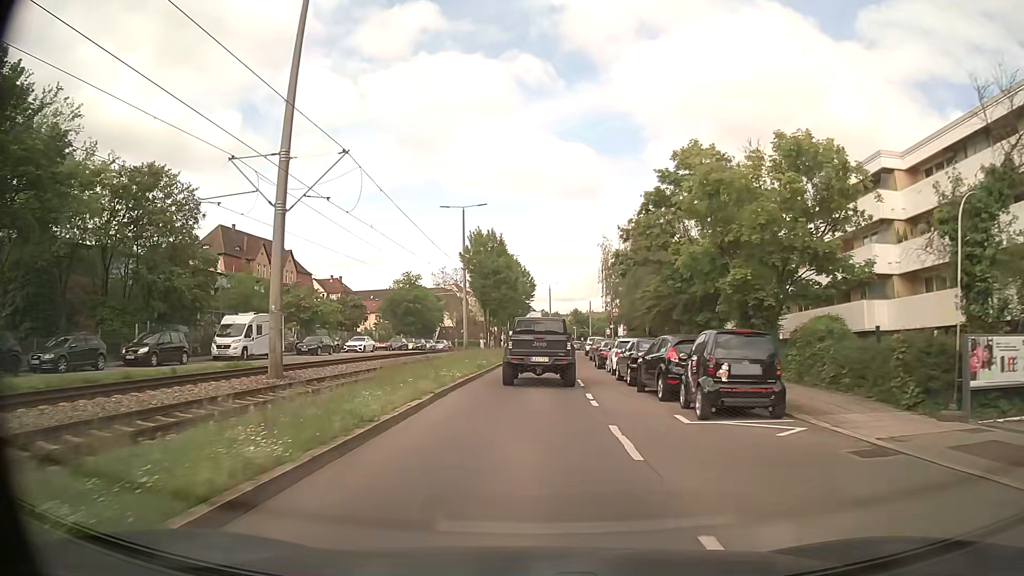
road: secondary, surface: asphalt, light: Day
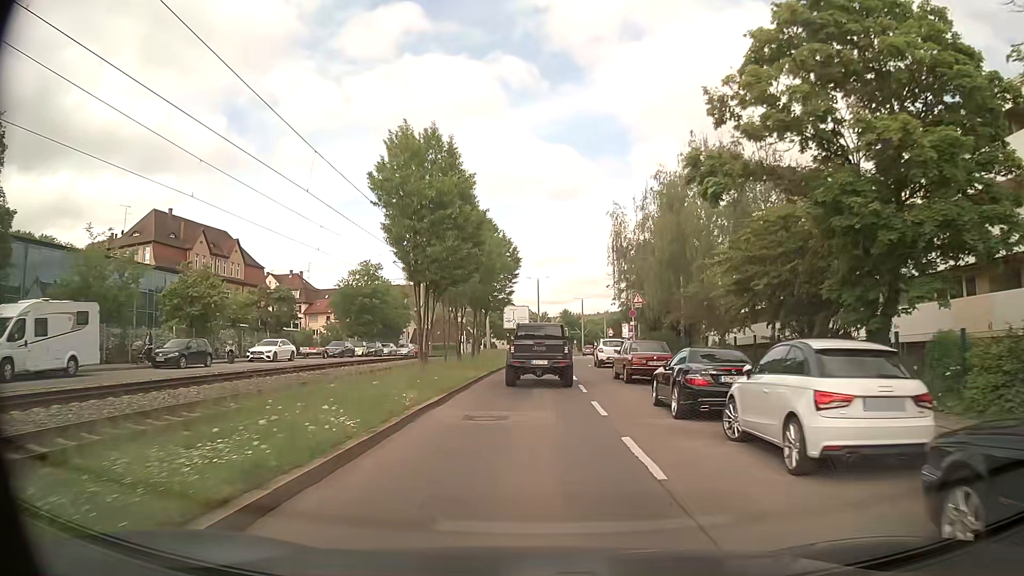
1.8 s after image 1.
(+0.1, +19.0) m; 0°
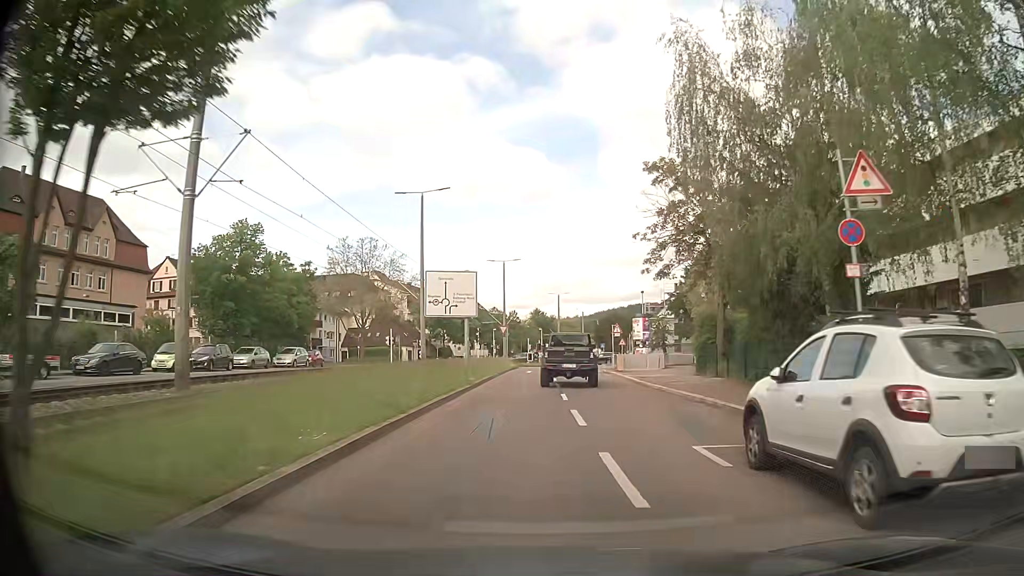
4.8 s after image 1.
(+1.0, +31.1) m; +3°
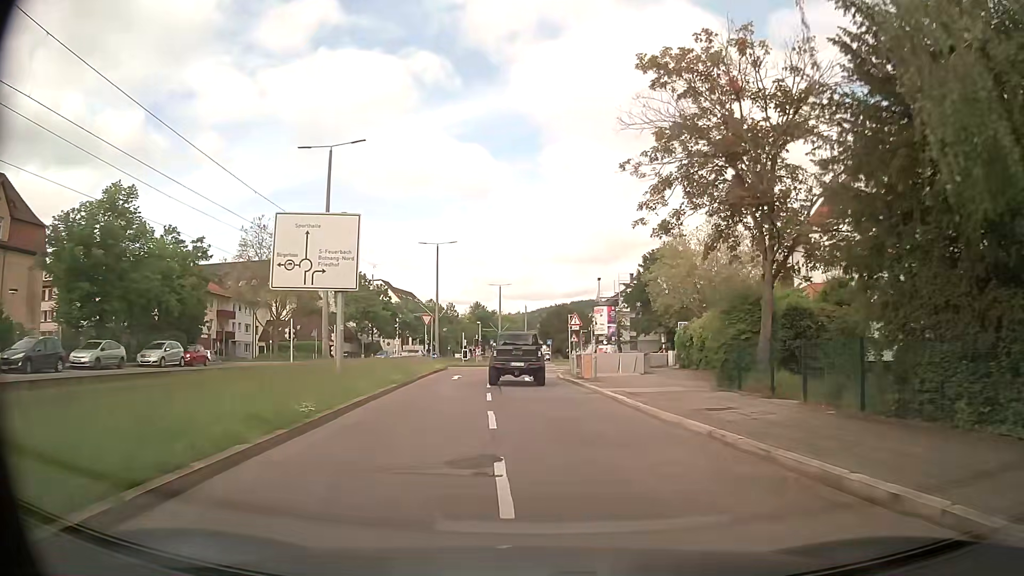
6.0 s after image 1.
(+0.5, +12.3) m; +5°
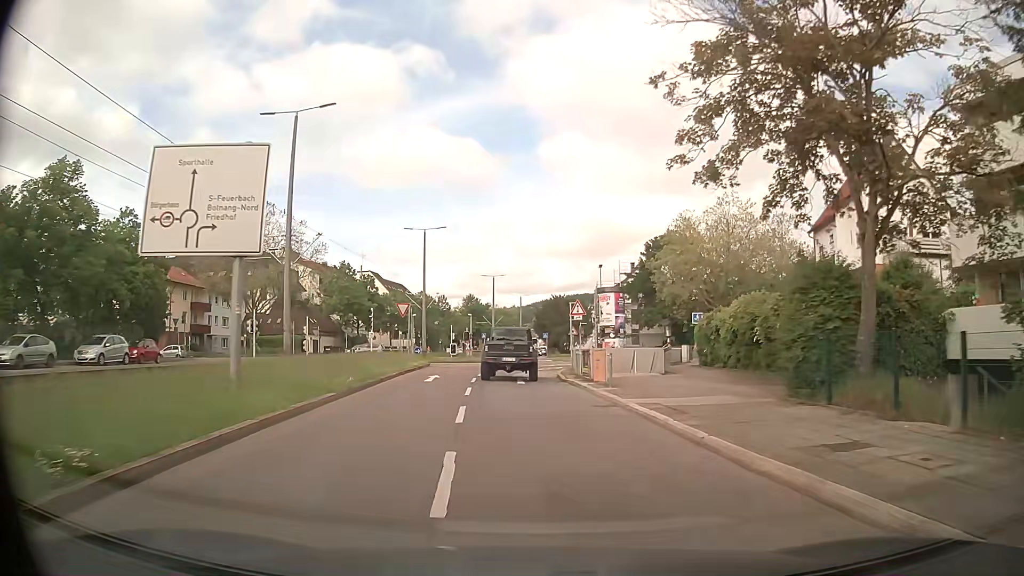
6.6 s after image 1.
(0.0, +6.1) m; 0°
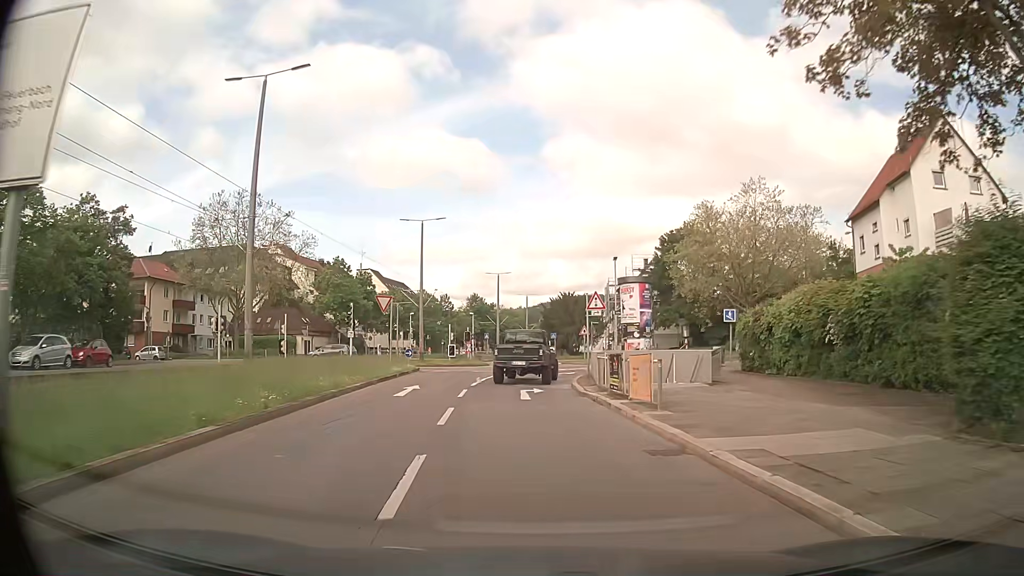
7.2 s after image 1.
(0.0, +6.1) m; 0°
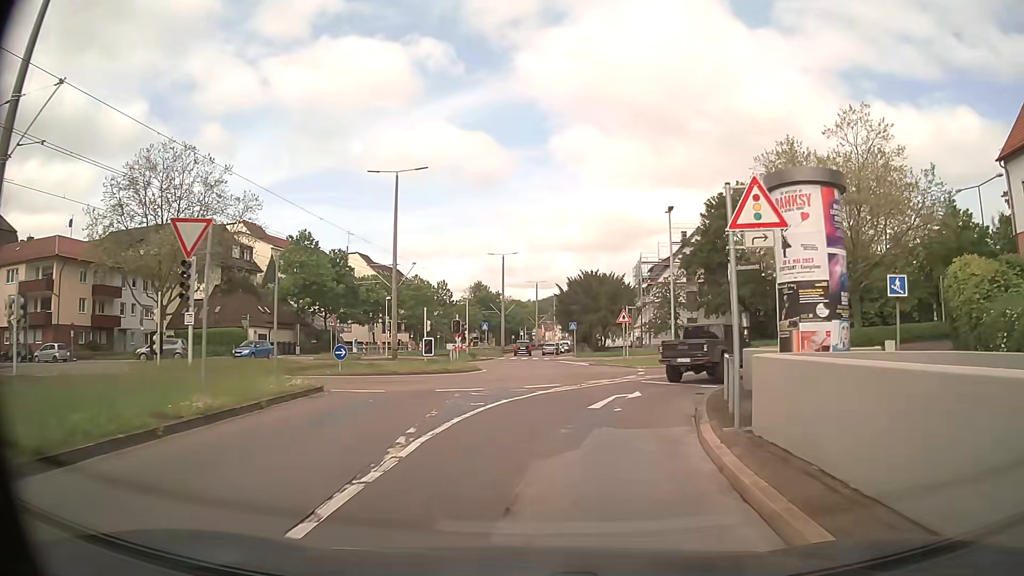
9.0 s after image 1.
(-0.3, +18.2) m; 0°
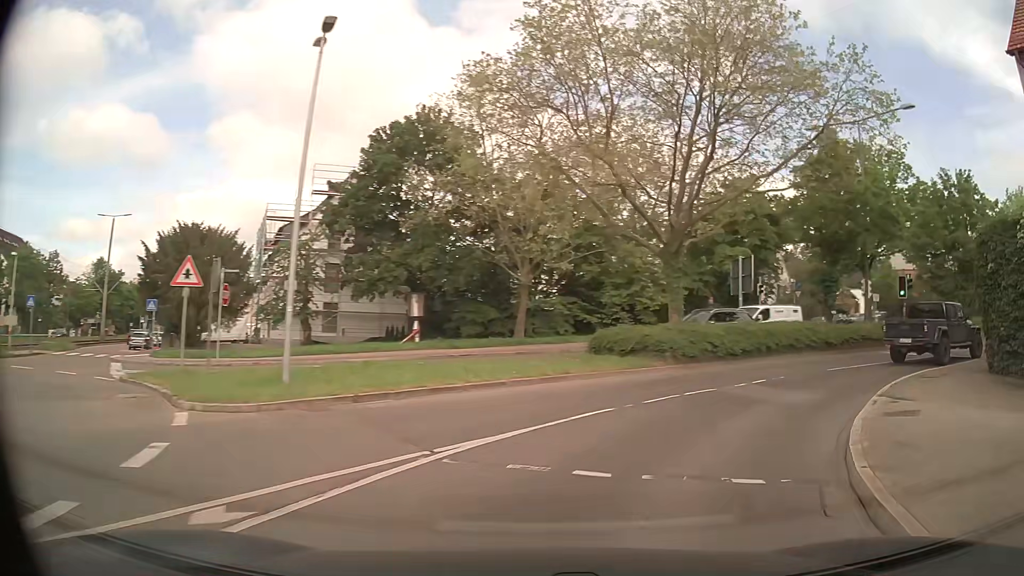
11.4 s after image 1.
(+3.8, +21.4) m; +30°
(+2, +10) (+9, +17) (+17, +22) (+26, +27) (+35, +31) (+45, +35) (+54, +39) (+63, +43) (+72, +47) (+81, +51) m
